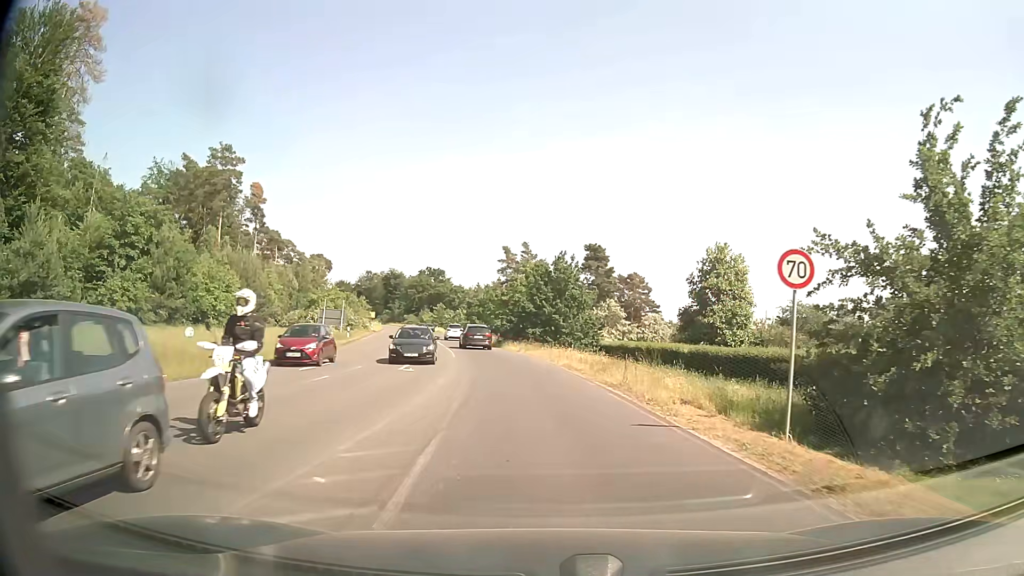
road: secondary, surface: asphalt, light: Day
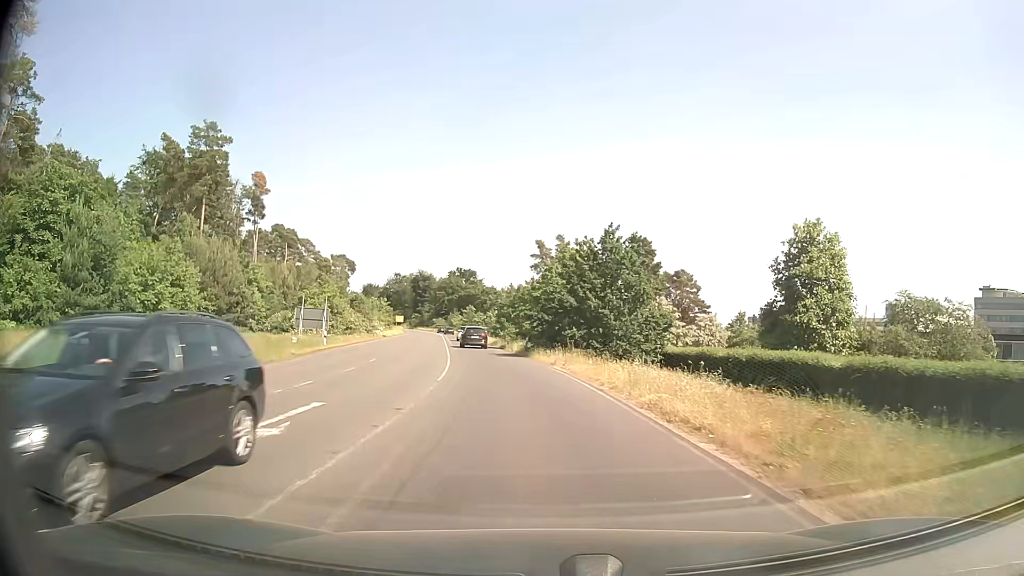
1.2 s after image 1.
(-0.2, +14.2) m; -3°
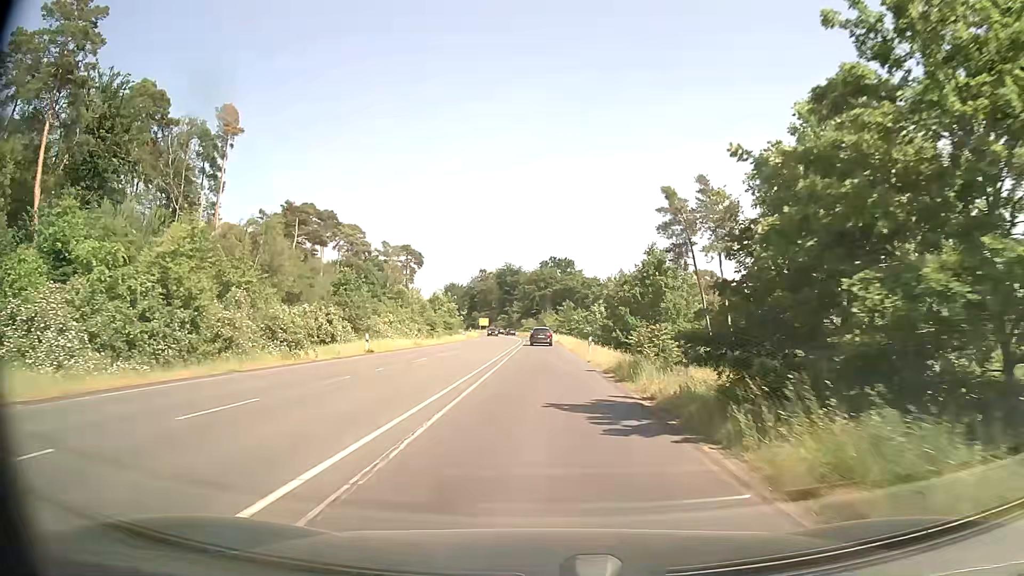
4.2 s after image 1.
(-3.5, +42.2) m; -9°
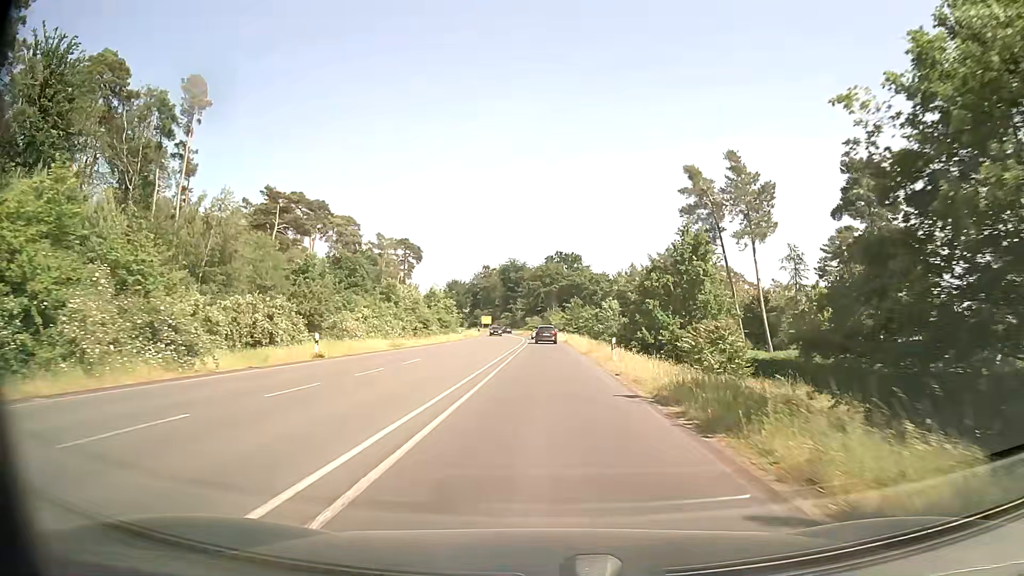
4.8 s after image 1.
(0.0, +9.3) m; -1°
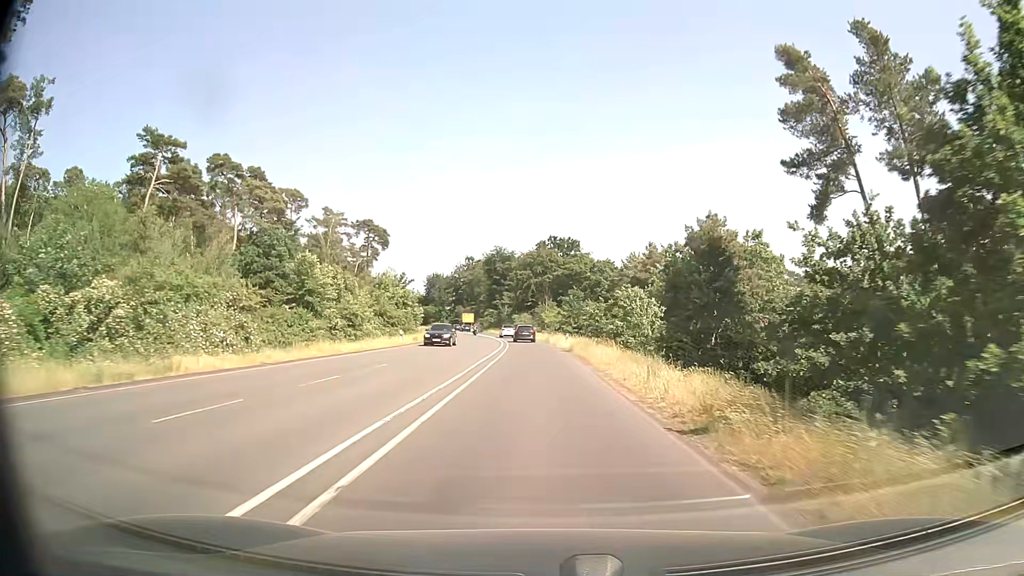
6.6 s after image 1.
(+0.3, +28.2) m; +1°
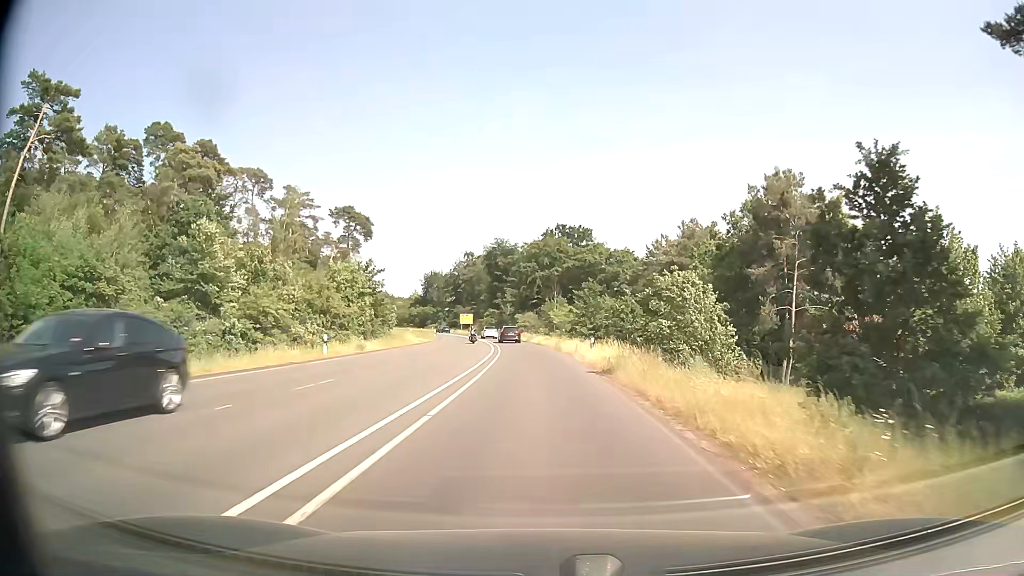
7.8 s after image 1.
(-0.1, +18.8) m; -1°
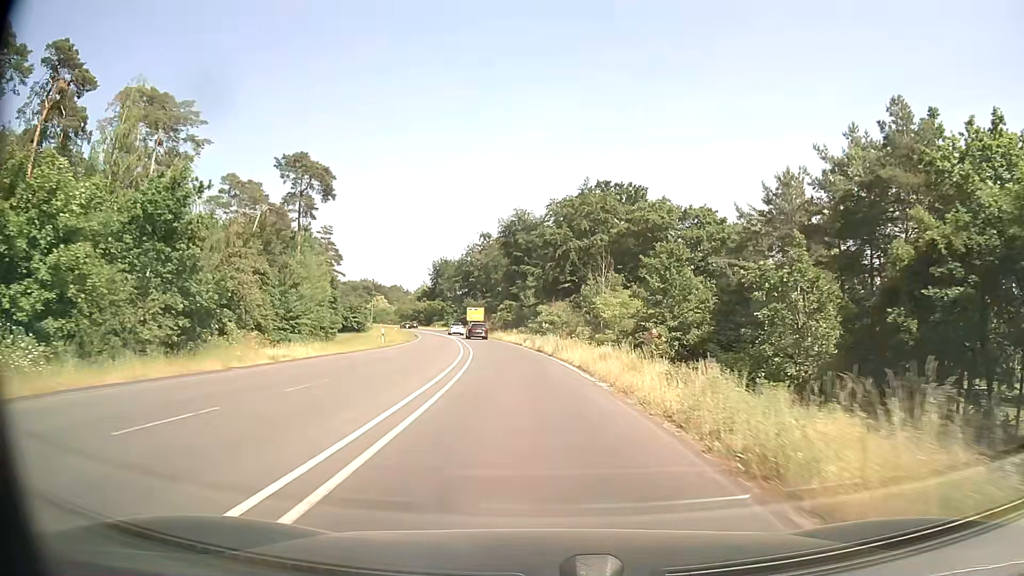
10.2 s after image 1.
(-0.6, +37.6) m; -2°
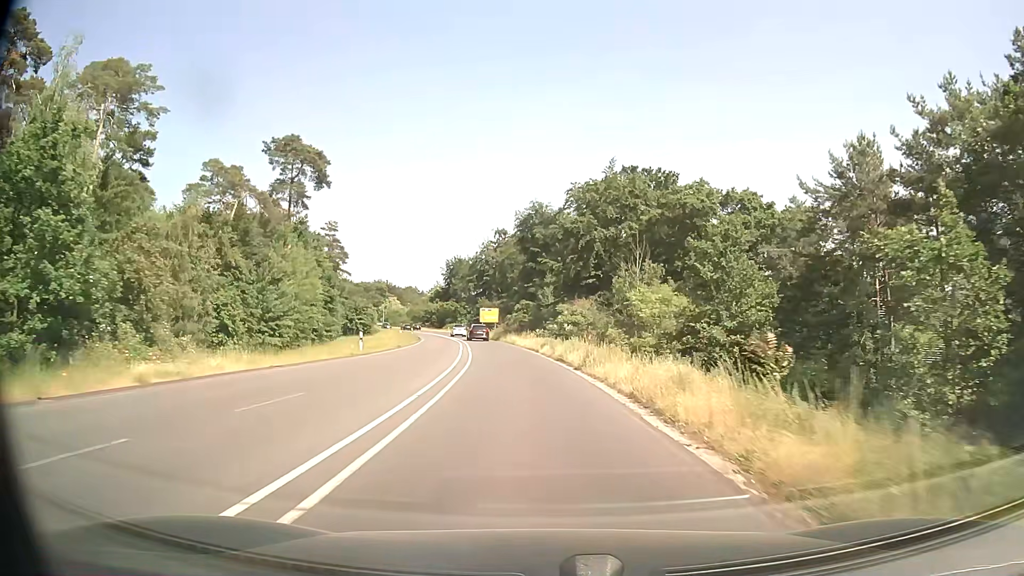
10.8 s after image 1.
(-0.1, +9.4) m; -1°
(0, +10) (-1, +20) (-1, +30) (-2, +40) (-3, +50) (-5, +60) (-6, +70) (-8, +80) (-10, +89) (-12, +99) m
